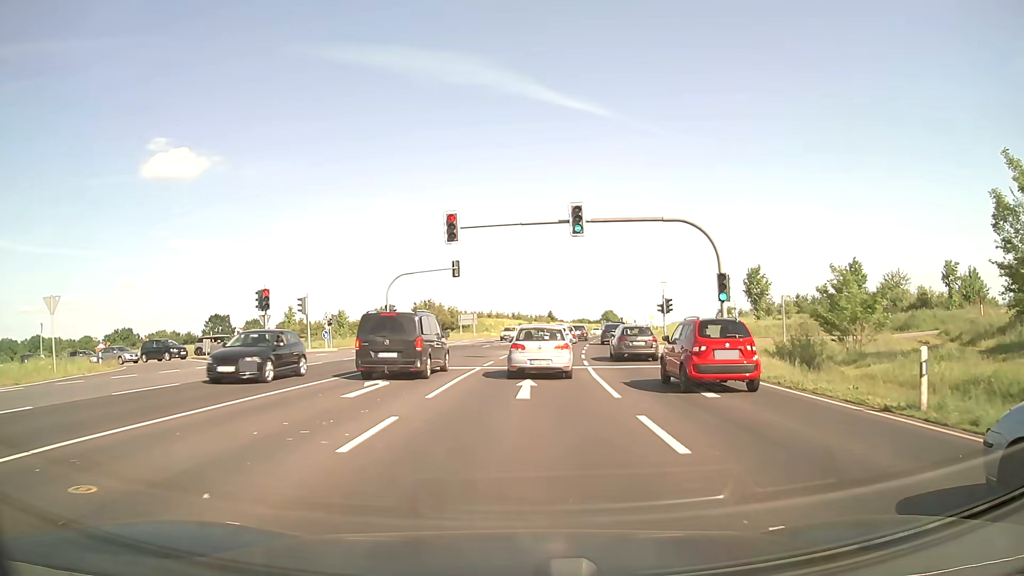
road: primary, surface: asphalt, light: Day
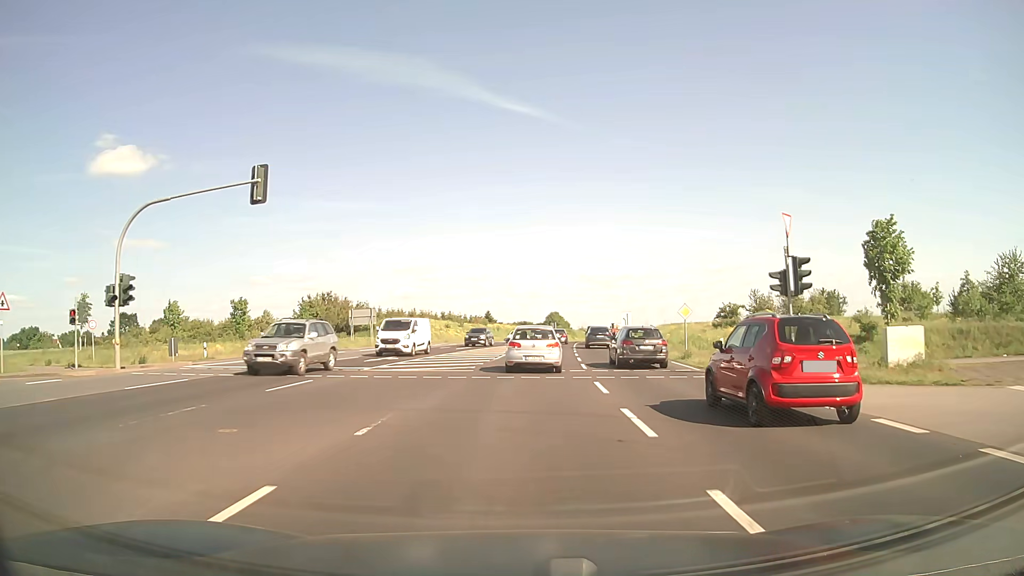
(+1.4, +34.4) m; +5°
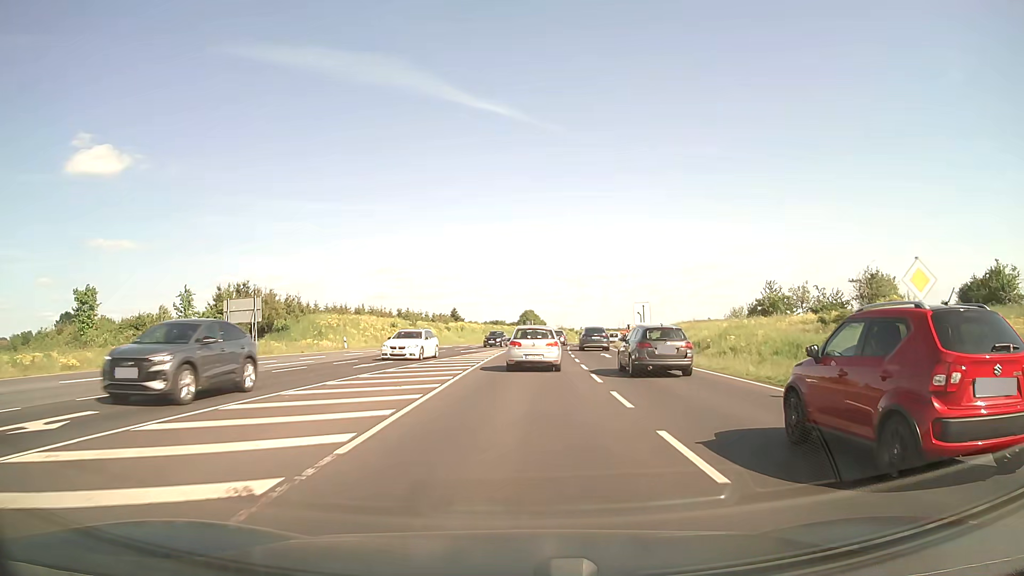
(+0.5, +23.8) m; +2°
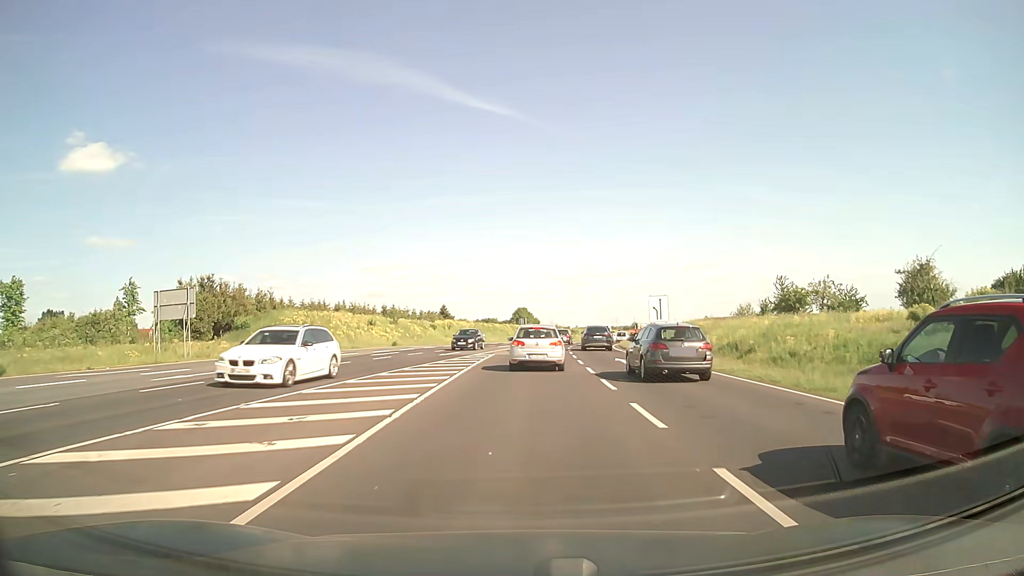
(0.0, +8.3) m; +1°
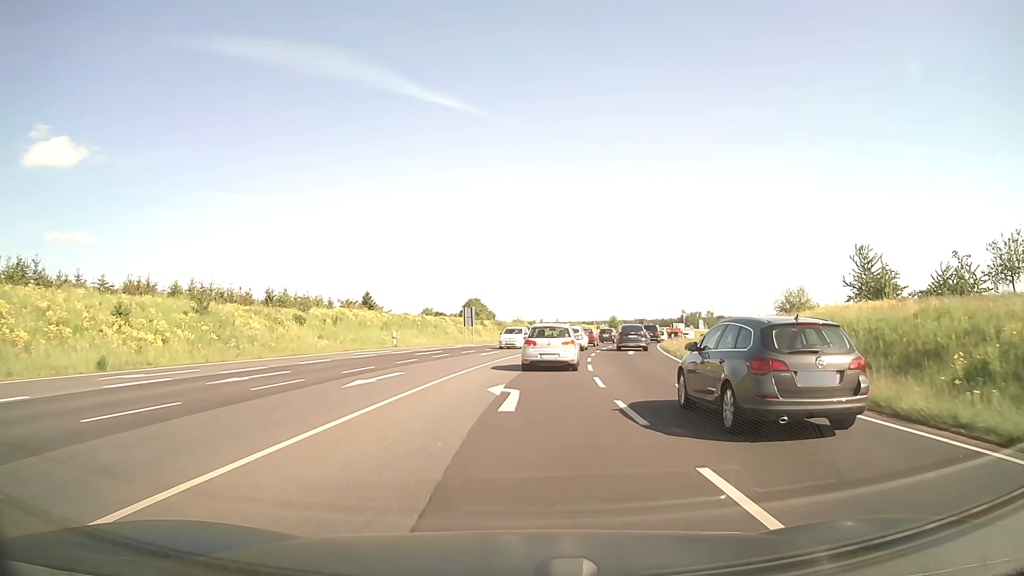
(+1.3, +40.2) m; +4°
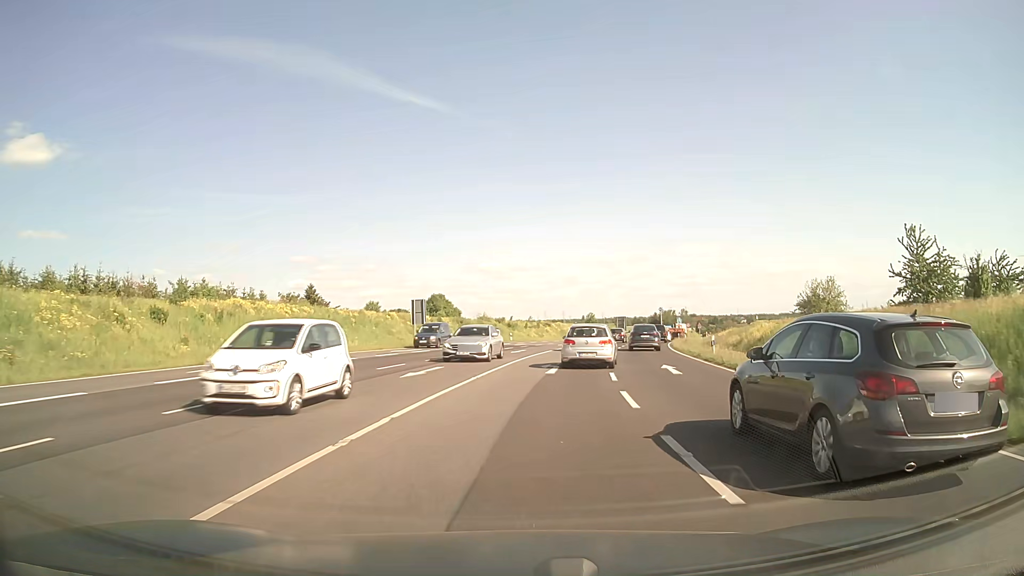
(+0.3, +16.4) m; +2°
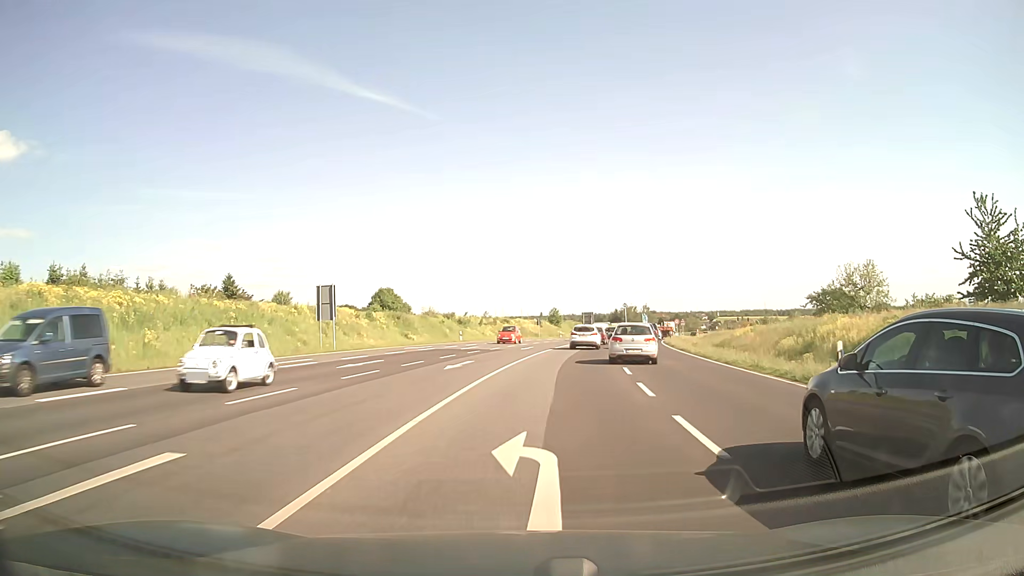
(+0.5, +16.3) m; +3°
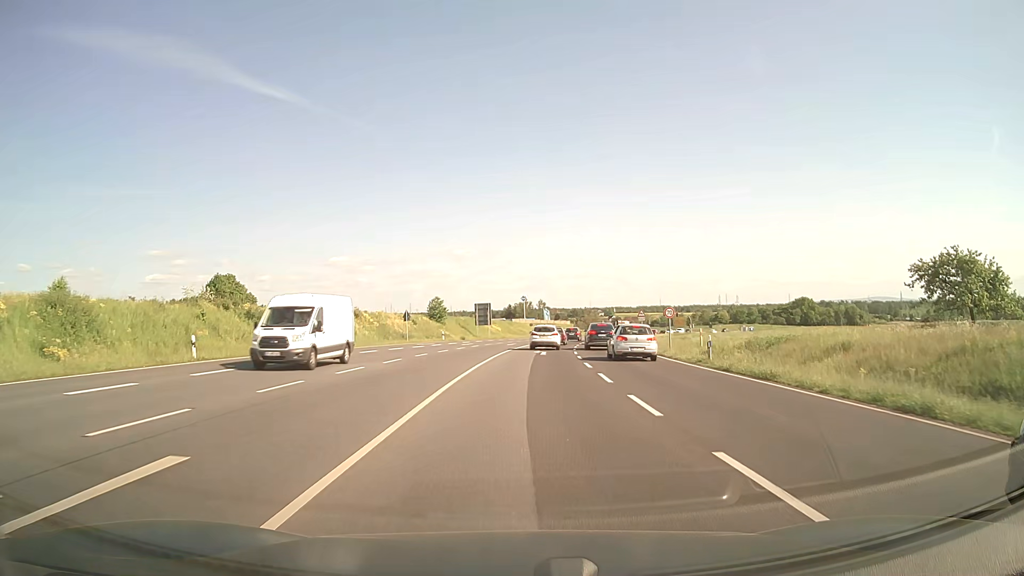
(+3.2, +38.9) m; +9°
(0, +10) (0, +20) (+1, +30) (+2, +40) (+2, +50) (+3, +60) (+5, +70) (+6, +80) (+8, +90) (+10, +99) m
